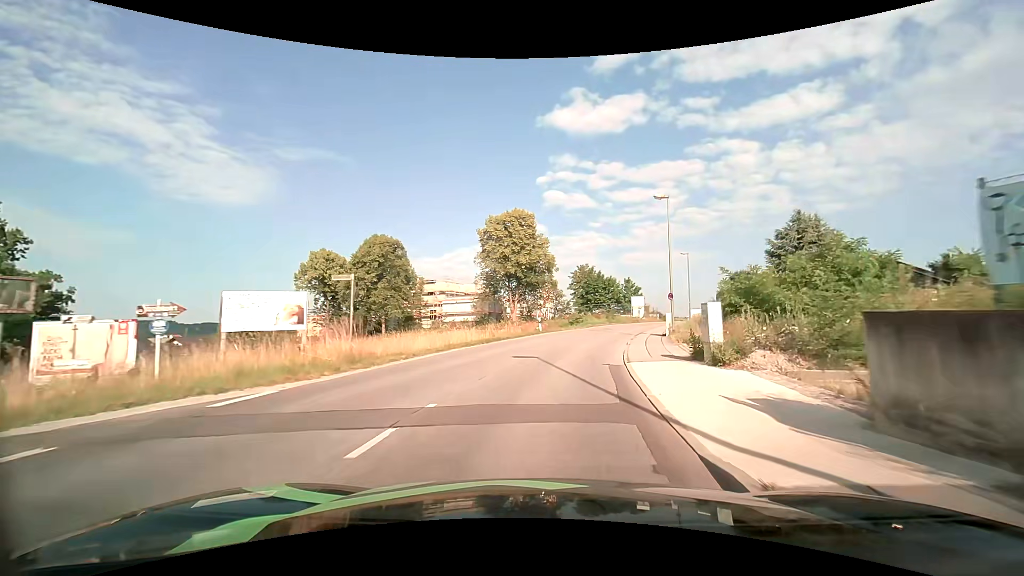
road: unclassified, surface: asphalt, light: Day
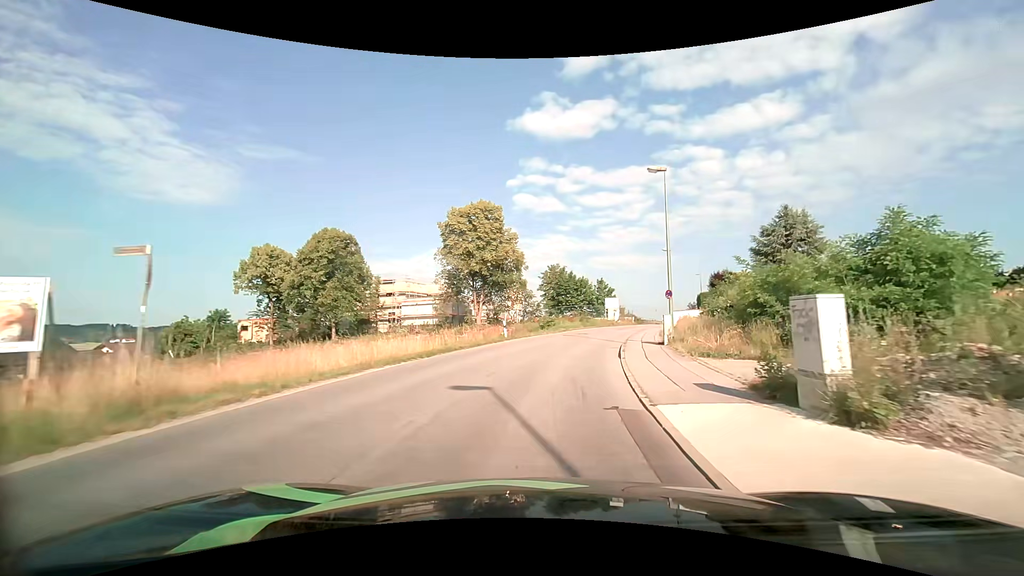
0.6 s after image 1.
(+0.3, +6.3) m; +4°
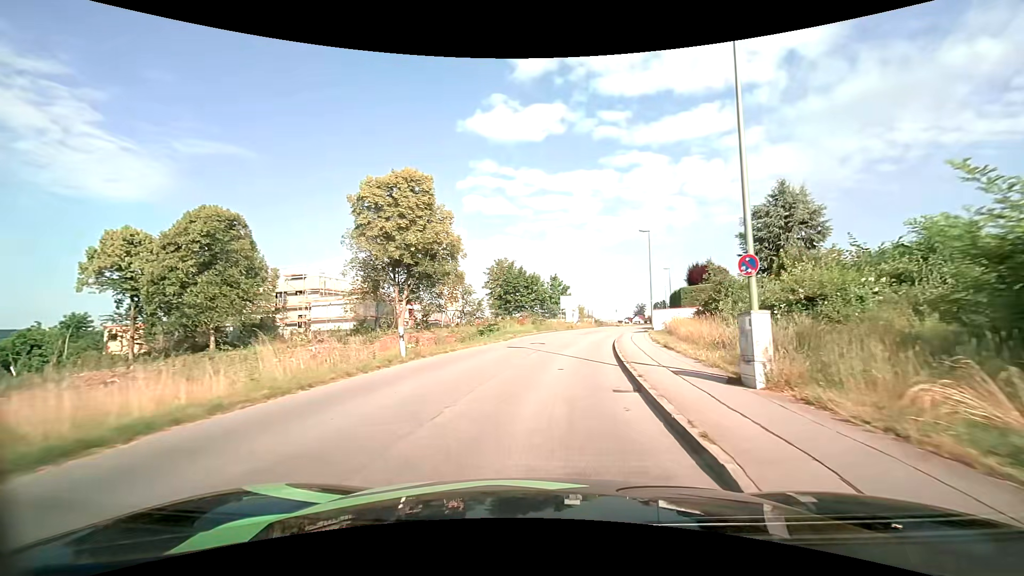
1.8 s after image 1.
(+0.7, +13.1) m; +5°
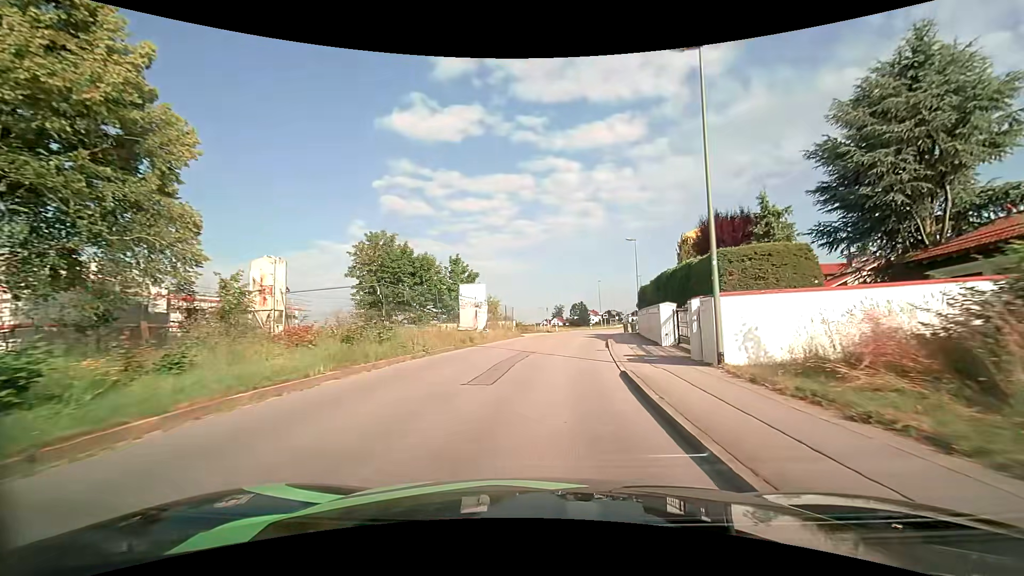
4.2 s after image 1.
(+2.6, +27.6) m; +10°
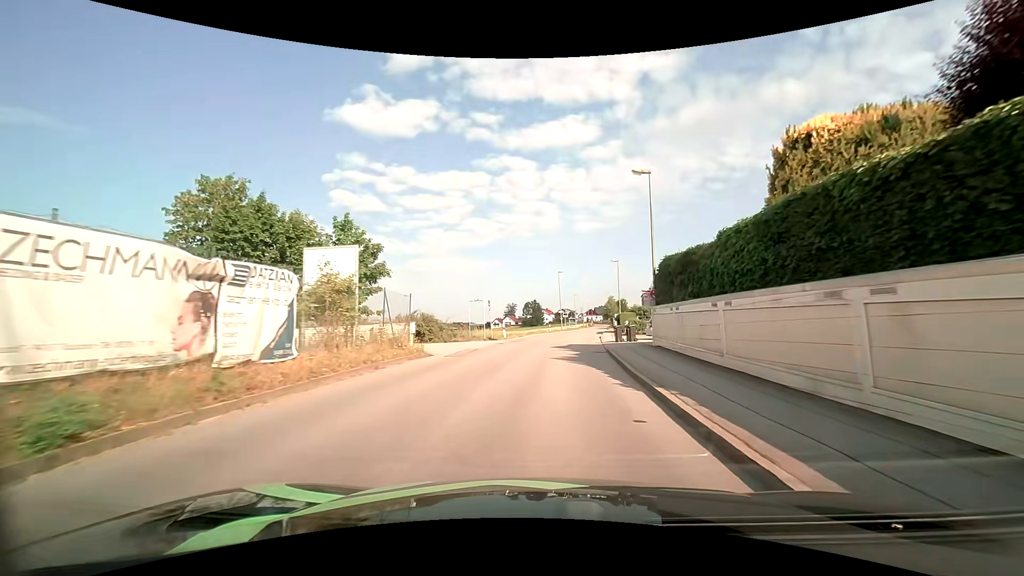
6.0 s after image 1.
(+0.8, +19.8) m; +5°
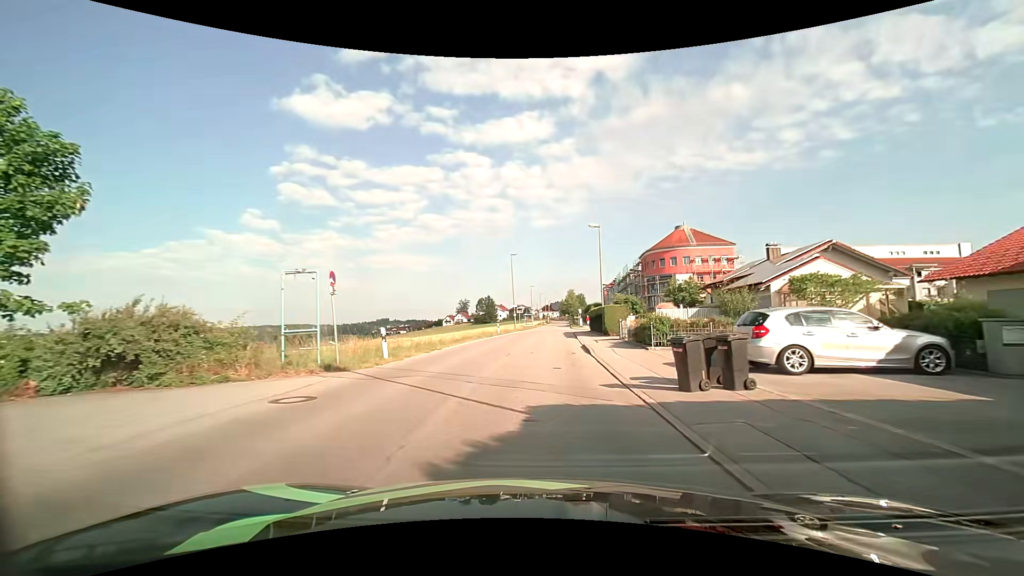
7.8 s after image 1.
(+0.9, +19.7) m; +5°
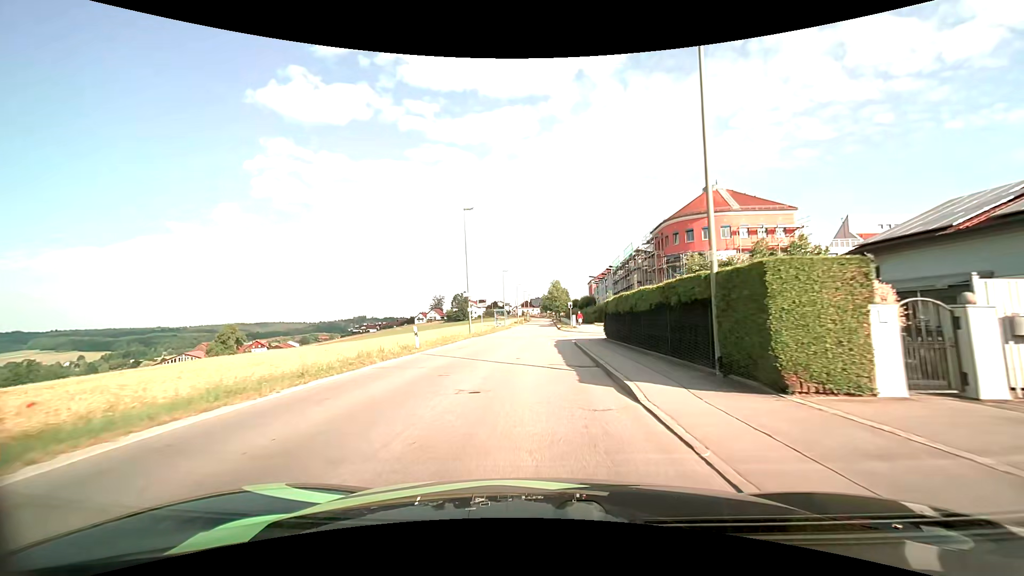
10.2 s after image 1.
(+0.6, +26.0) m; +2°
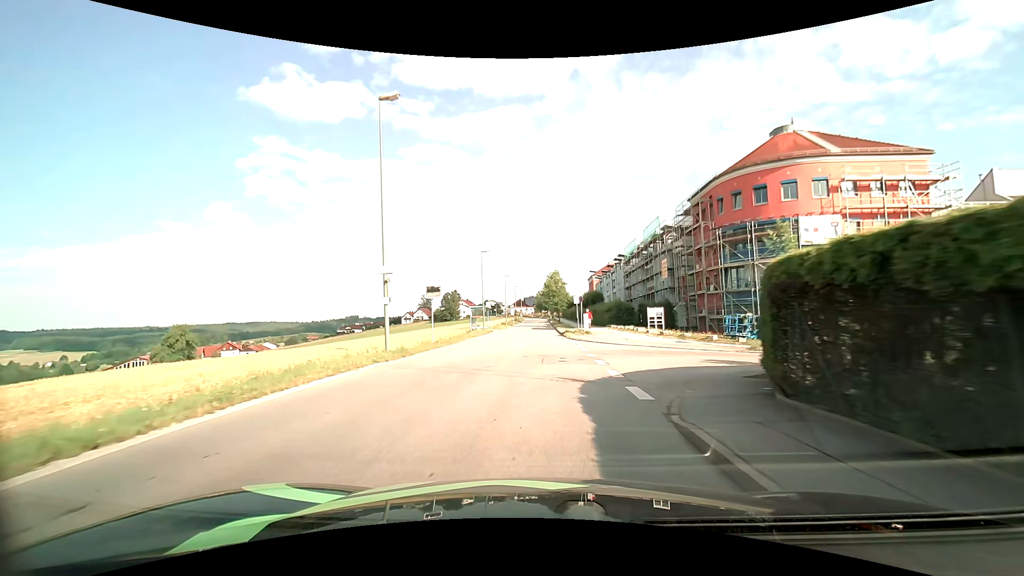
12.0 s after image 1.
(+0.1, +20.0) m; +1°
(0, +10) (0, +20) (0, +30) (0, +40) (0, +50) (0, +60) (0, +70) (0, +80) (0, +90) (0, +100) m
